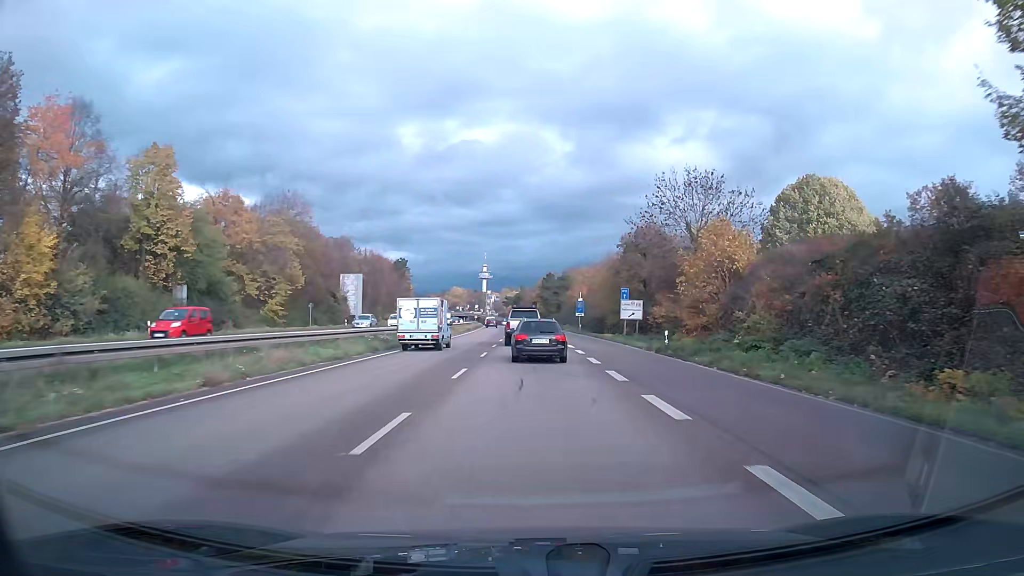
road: trunk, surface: asphalt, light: Day
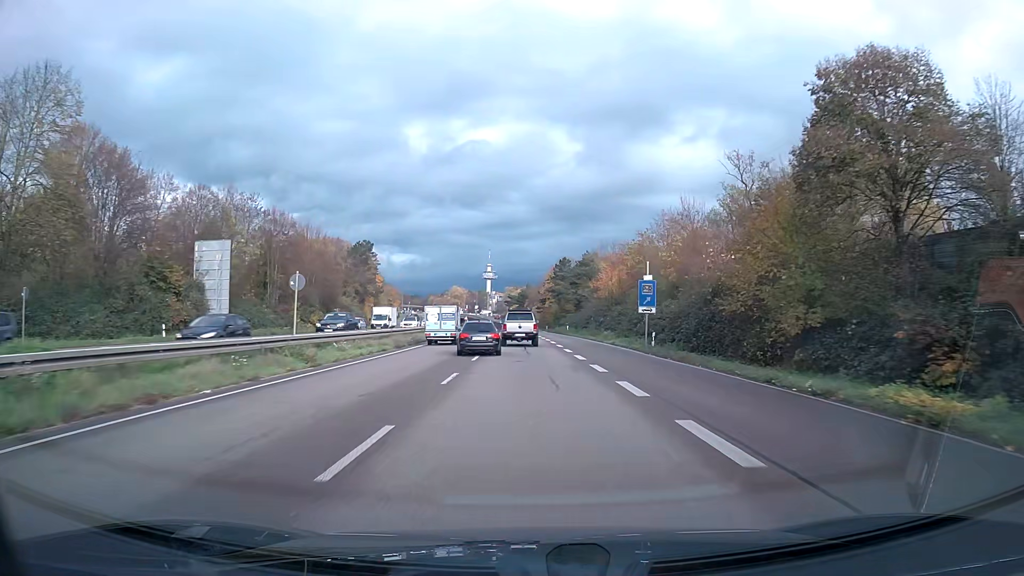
(-0.2, +45.3) m; -1°
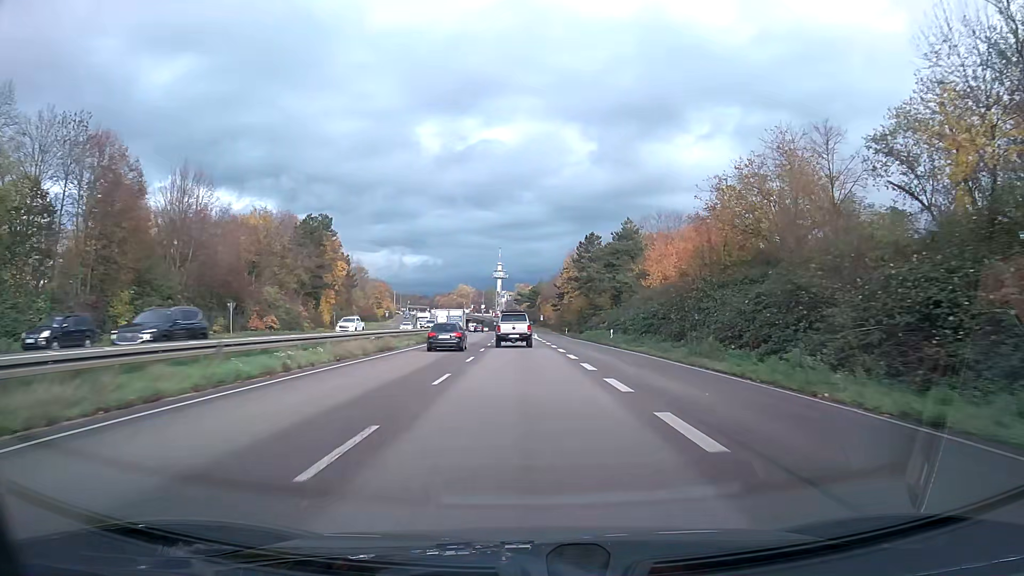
(-0.3, +35.5) m; -1°
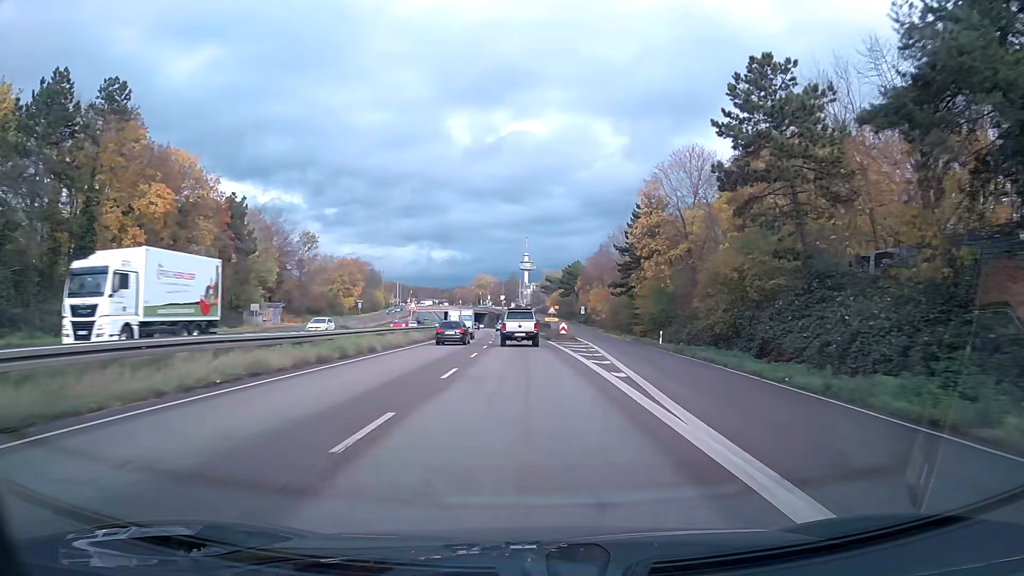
(-1.2, +60.8) m; -2°
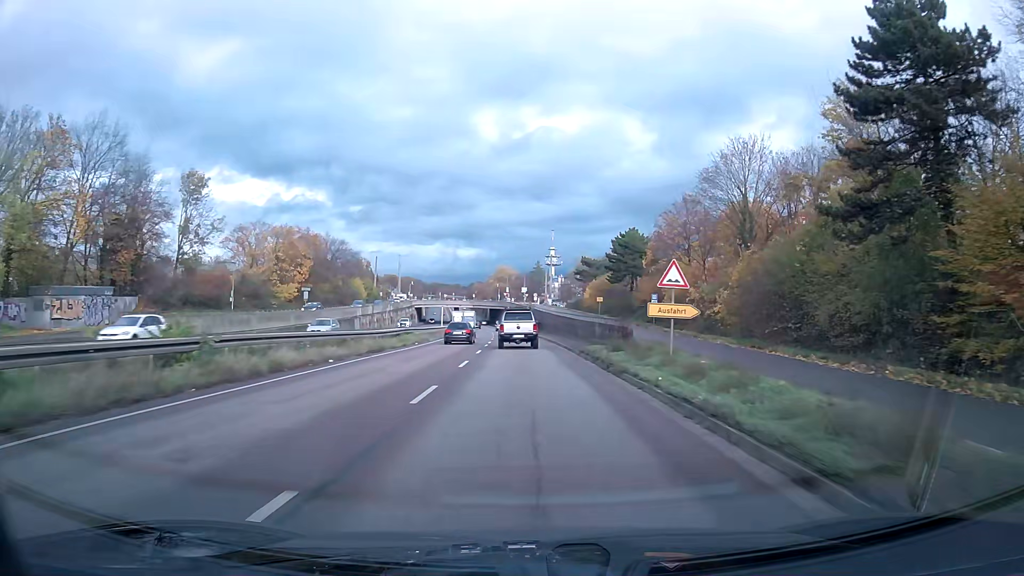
(-0.9, +48.8) m; -2°
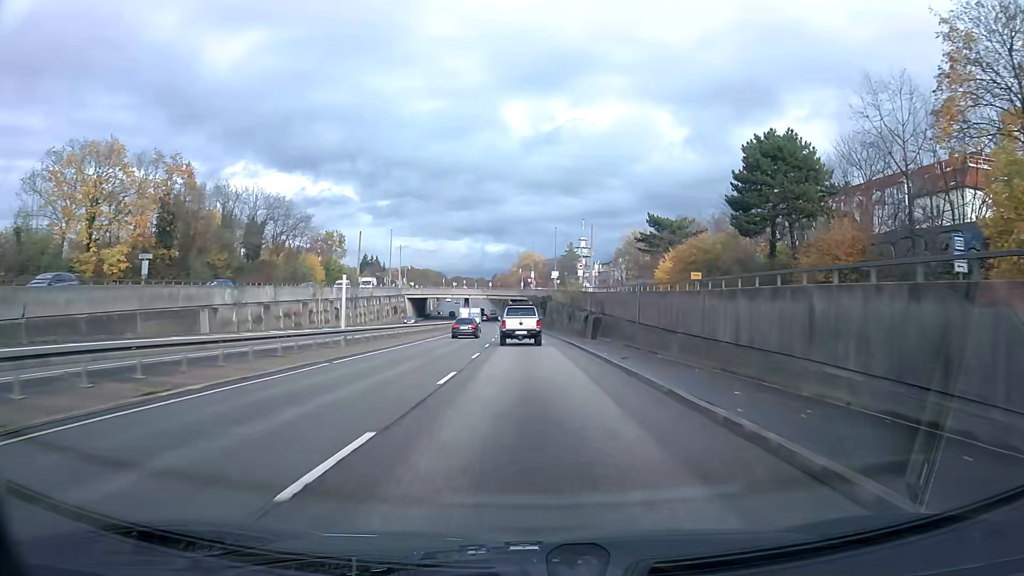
(-1.0, +48.3) m; -2°
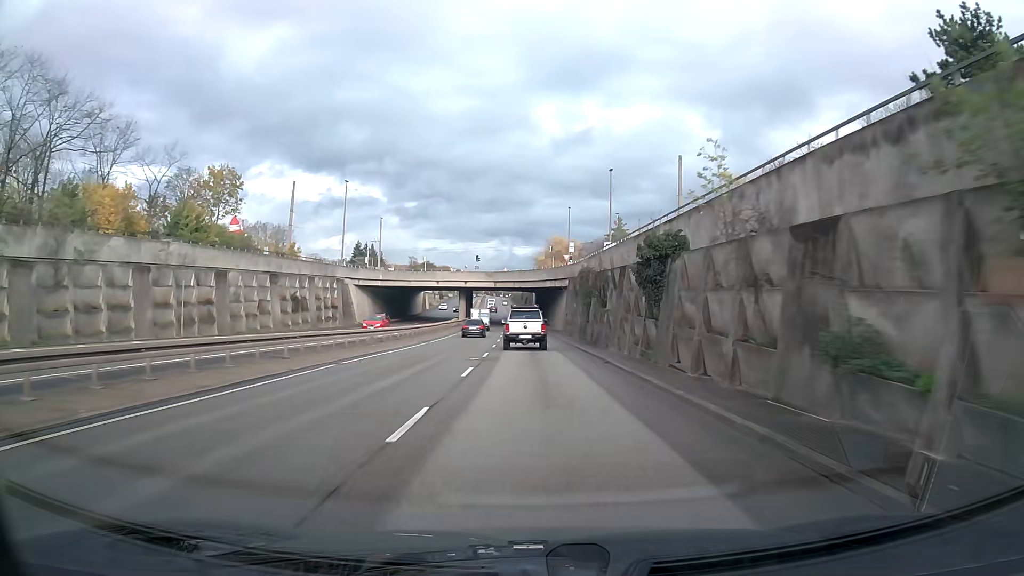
(-1.2, +59.5) m; -2°
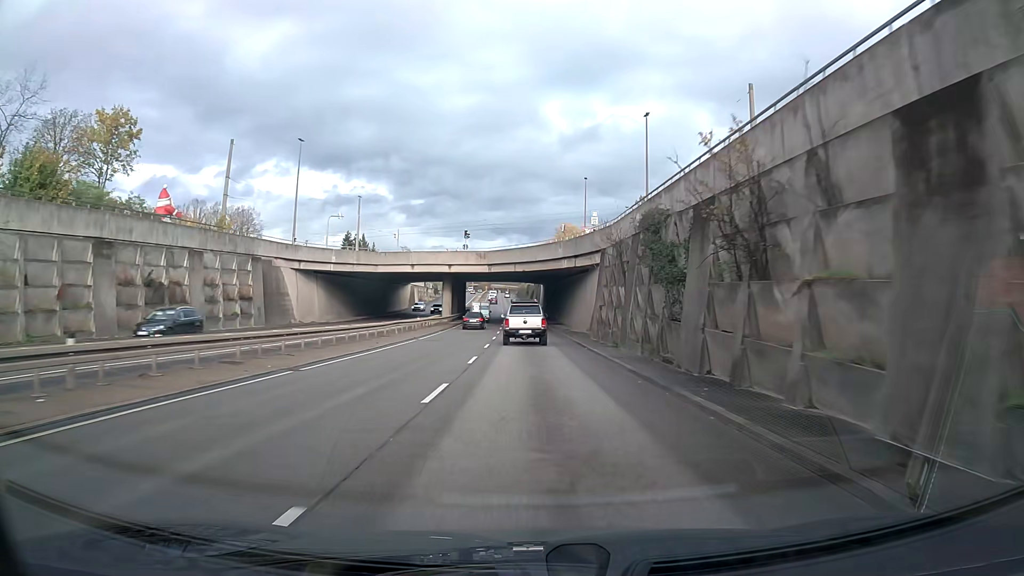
(-0.1, +23.5) m; -1°
